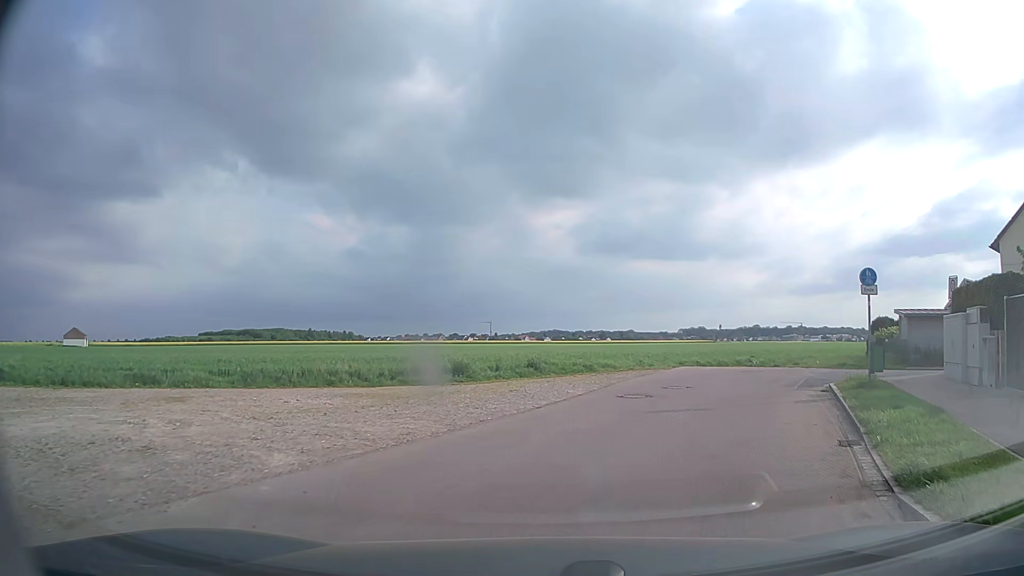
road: residential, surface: asphalt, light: Day
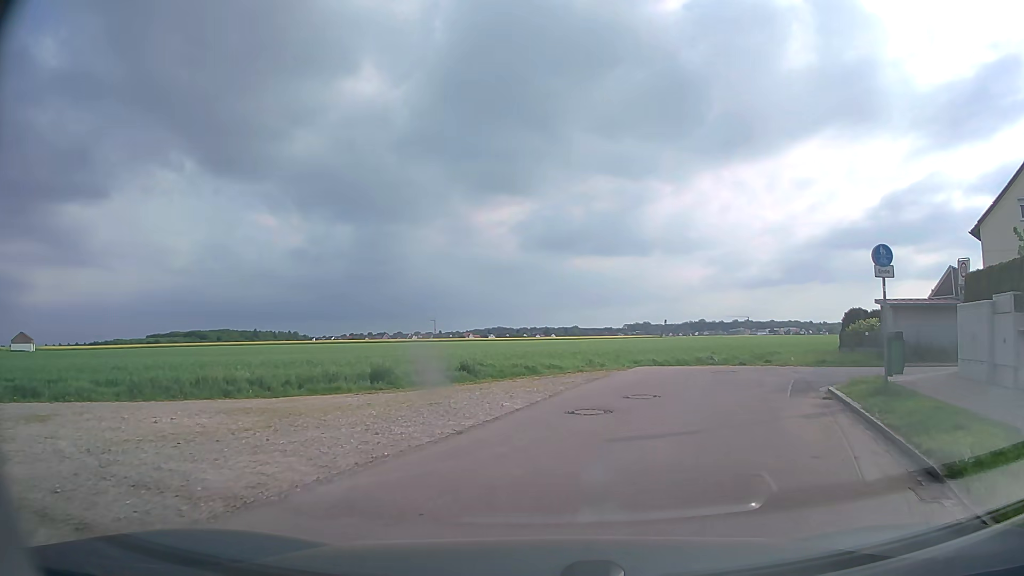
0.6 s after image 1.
(+0.2, +3.2) m; +5°
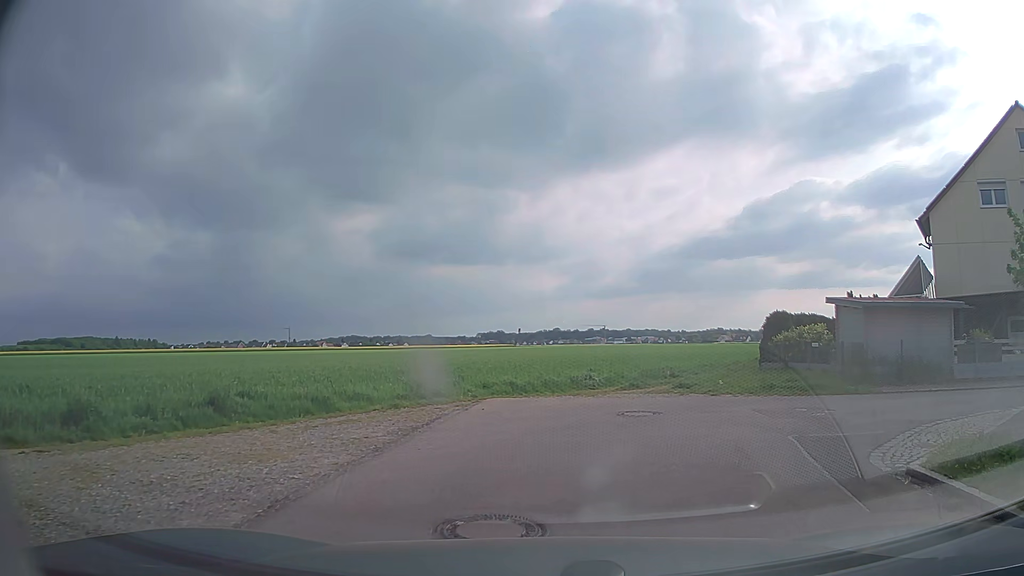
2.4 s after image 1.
(+0.7, +8.0) m; +11°
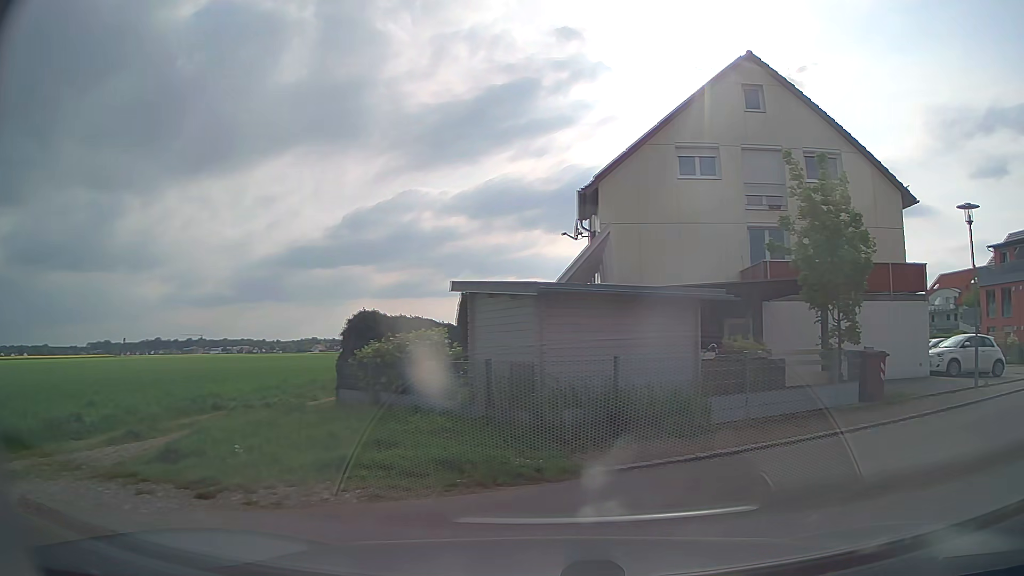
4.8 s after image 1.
(+2.2, +8.5) m; +35°
